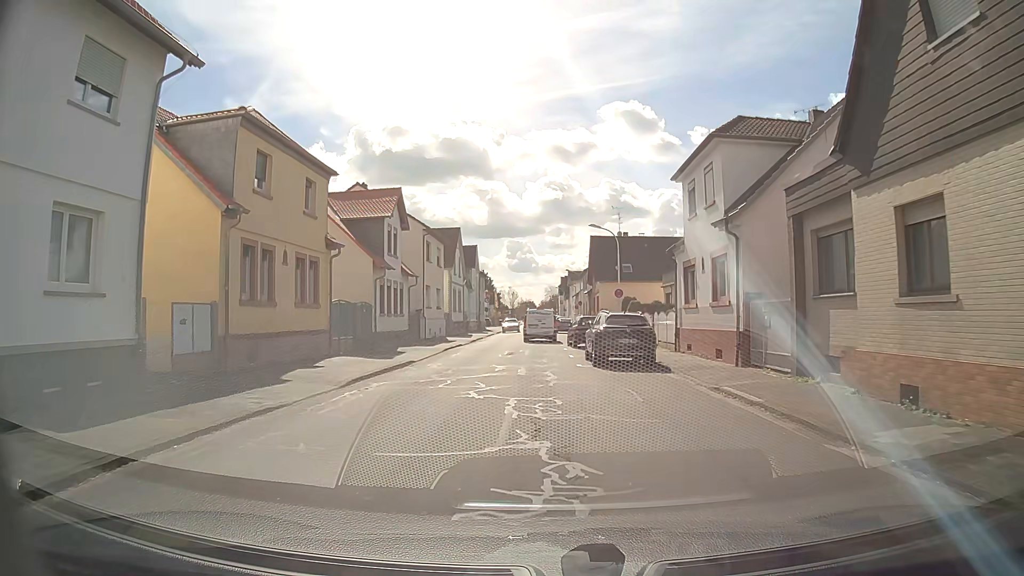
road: tertiary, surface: asphalt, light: Day
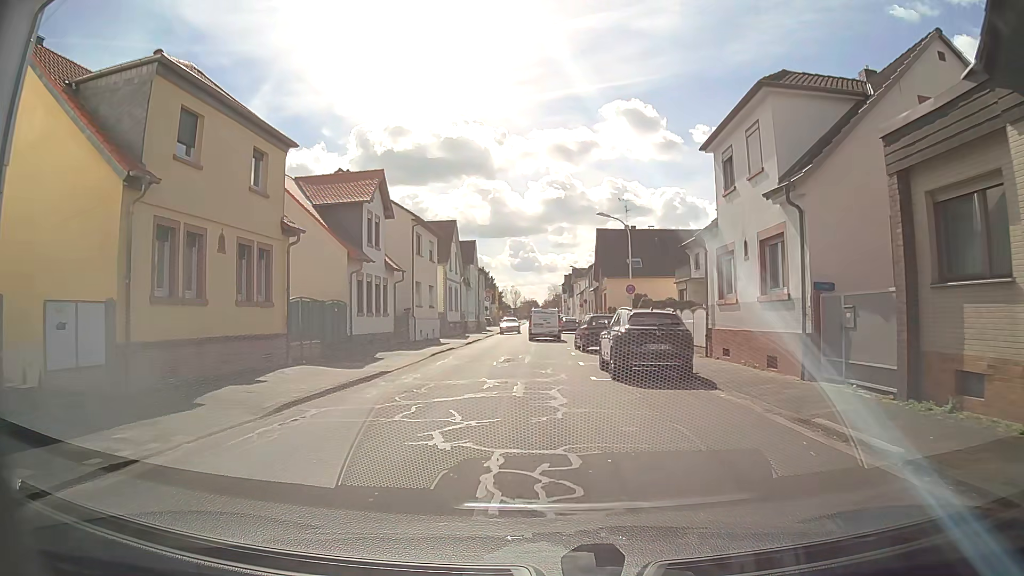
(-0.1, +4.4) m; -1°
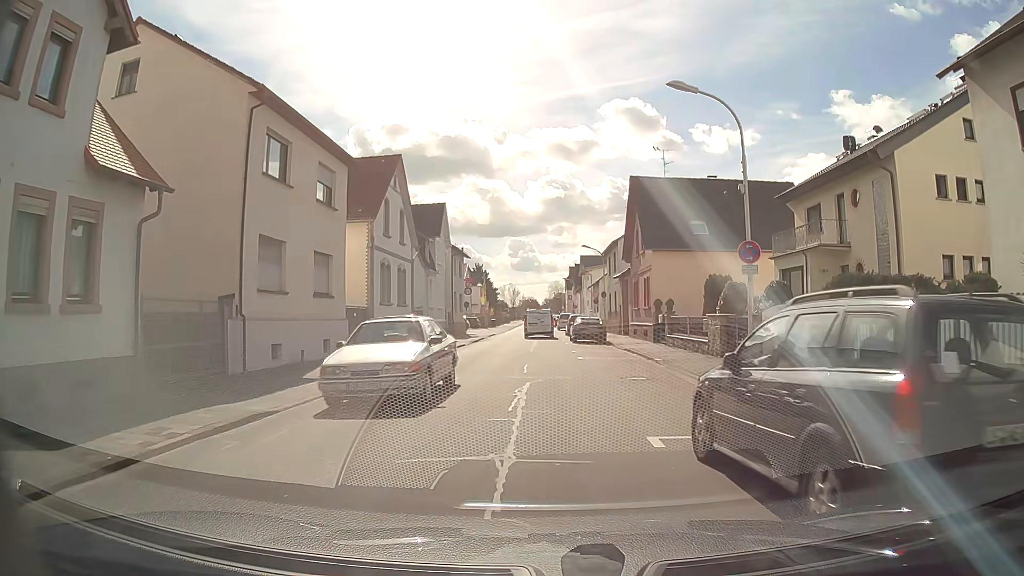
(0.0, +22.6) m; 0°
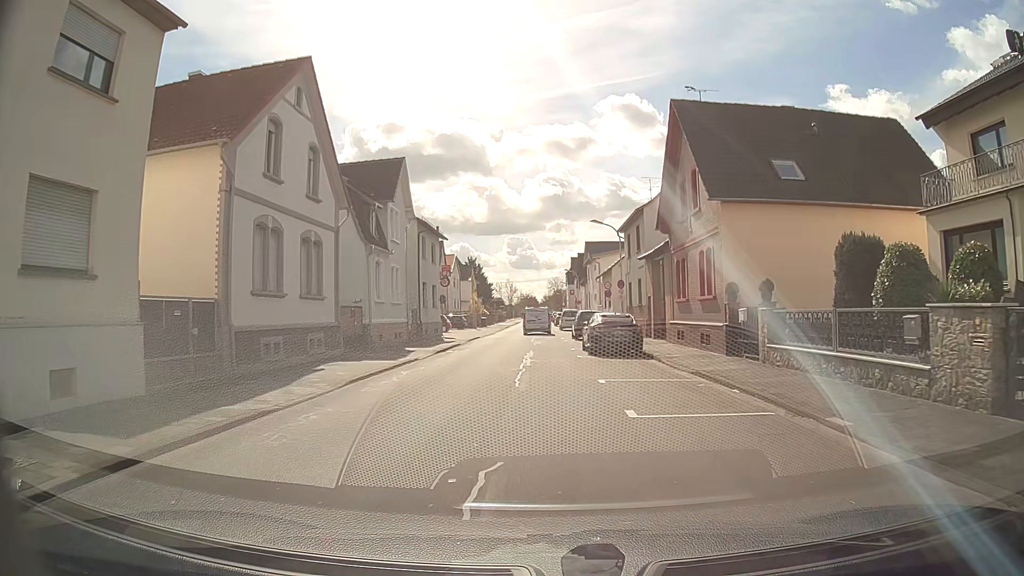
(+0.1, +13.5) m; 0°
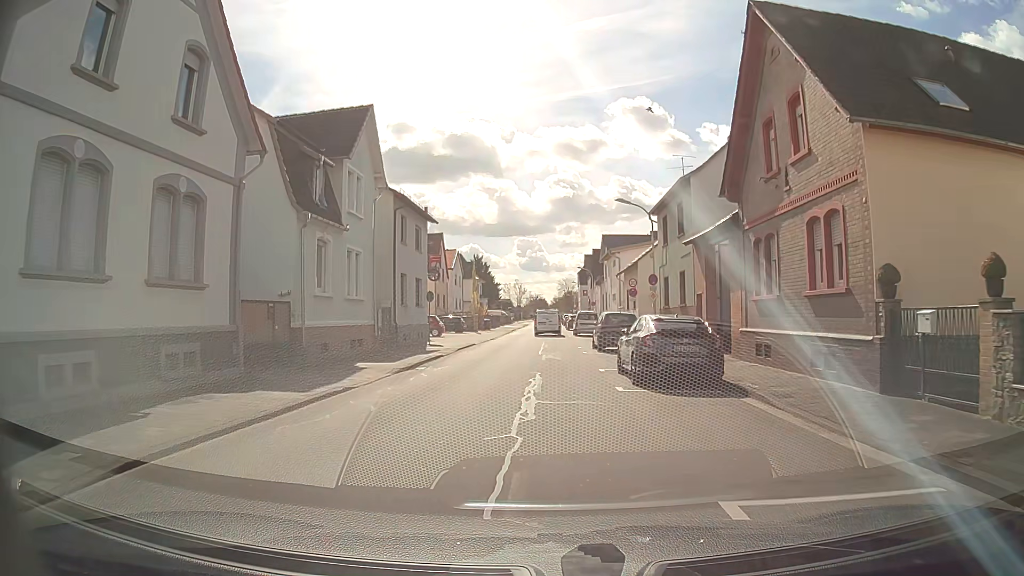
(0.0, +9.0) m; -1°
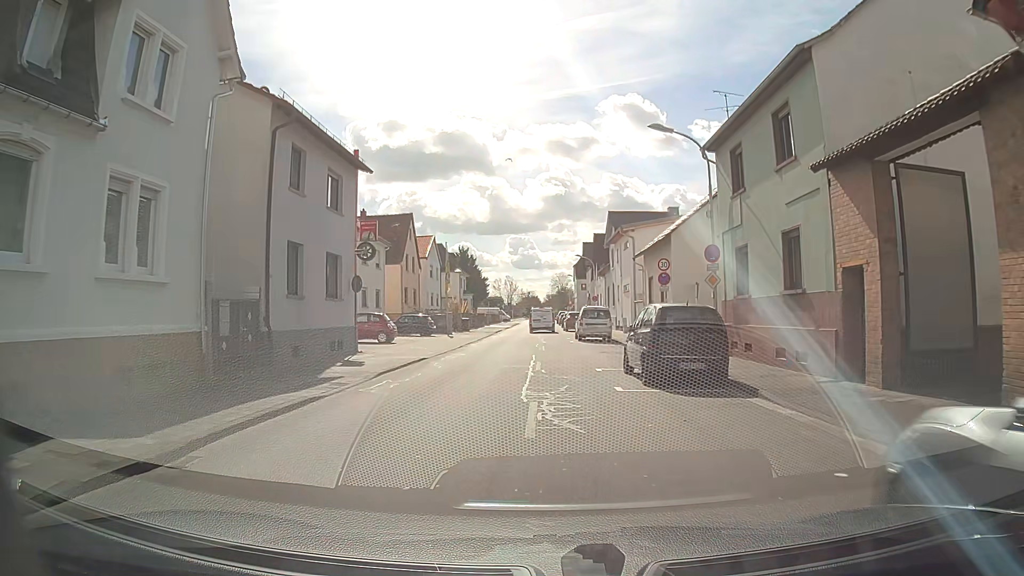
(+0.2, +13.6) m; +2°
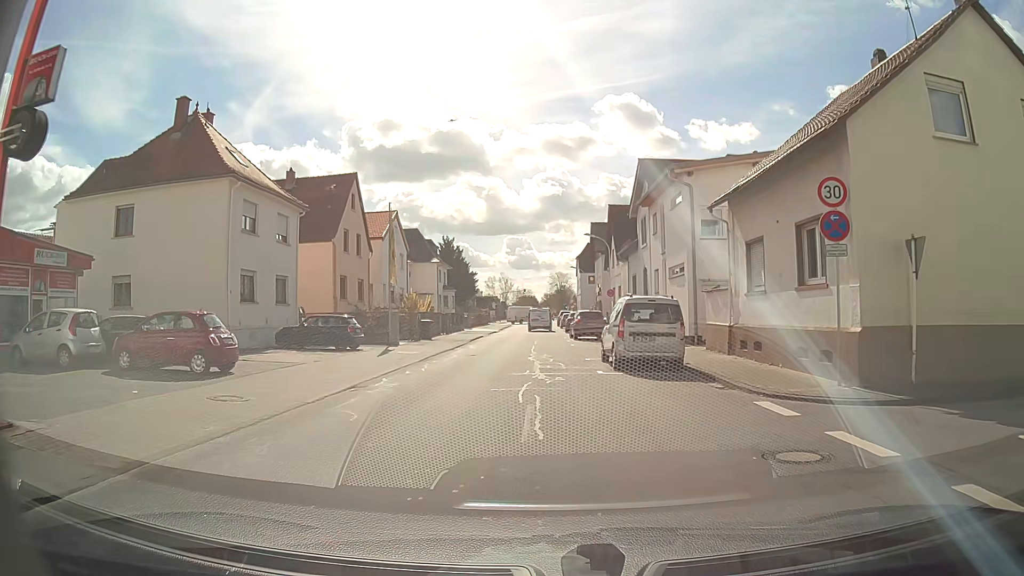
(-0.2, +18.3) m; 0°
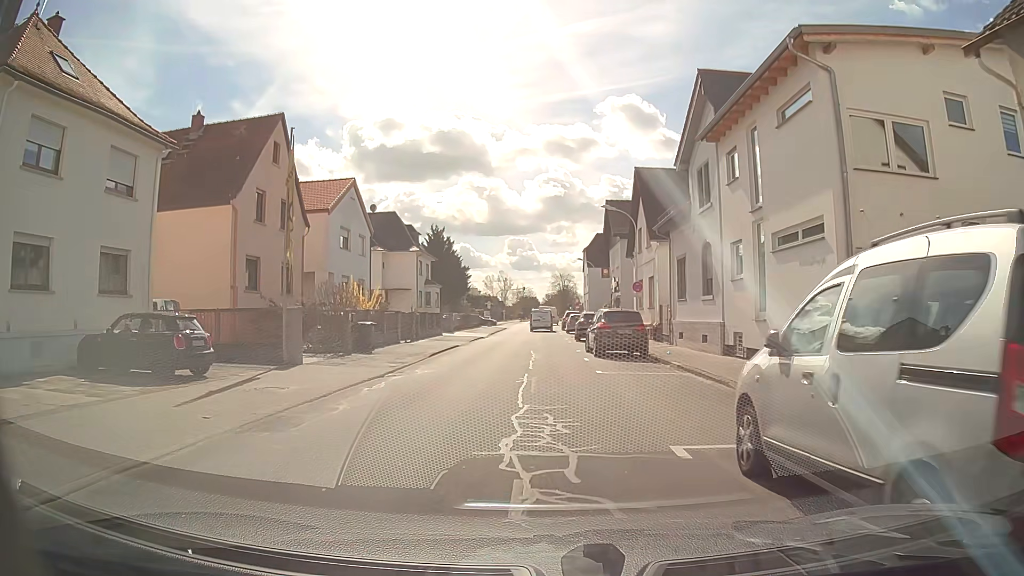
(-0.2, +13.7) m; -1°
(0, +10) (0, +20) (0, +30) (0, +40) (0, +50) (0, +60) (0, +70) (+1, +80) (+1, +90) (+1, +100) m
